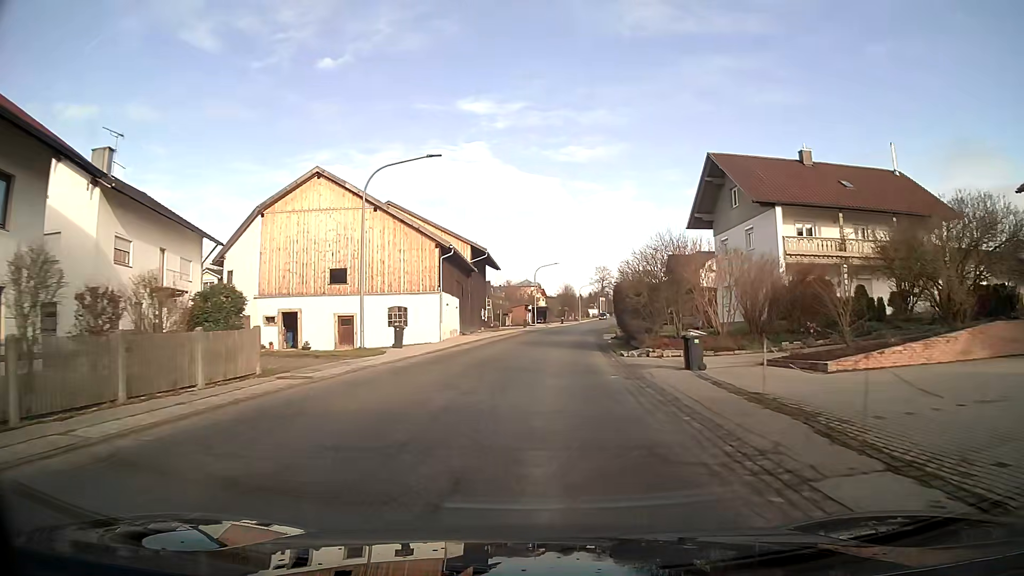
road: tertiary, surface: asphalt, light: Day
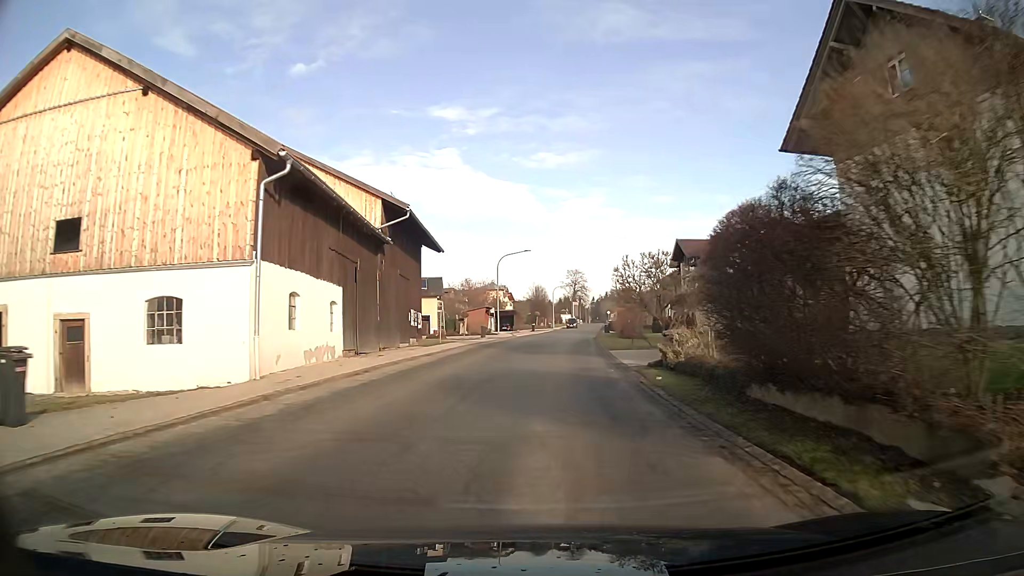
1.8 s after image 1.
(+0.5, +21.0) m; +3°
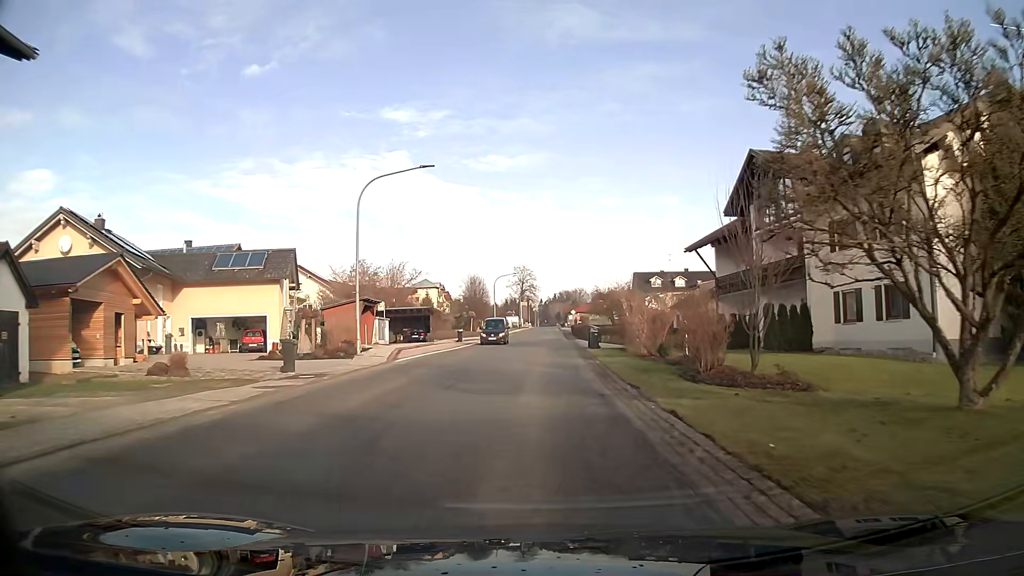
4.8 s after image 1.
(+1.5, +34.1) m; +4°
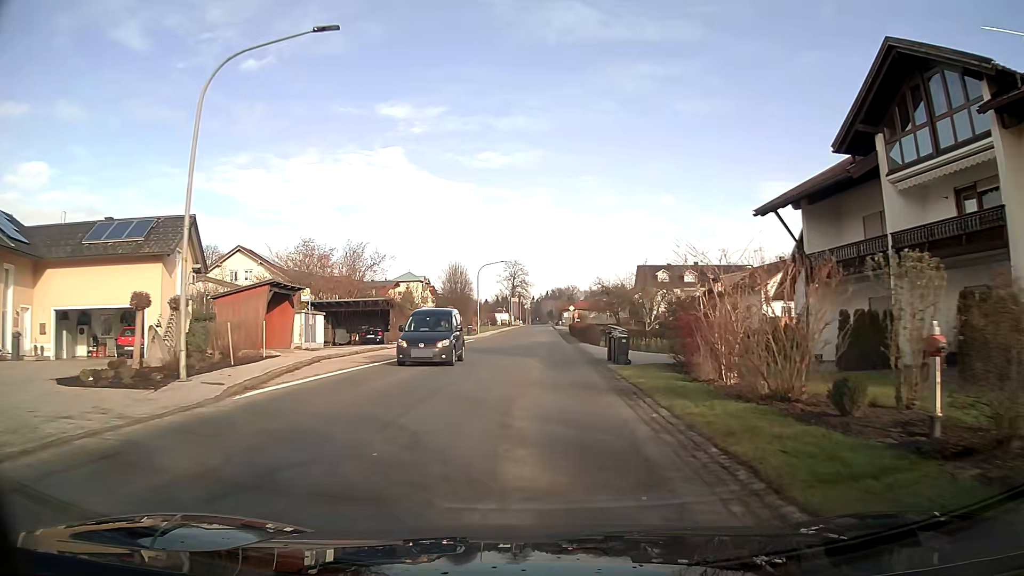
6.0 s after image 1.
(+0.1, +13.2) m; +1°
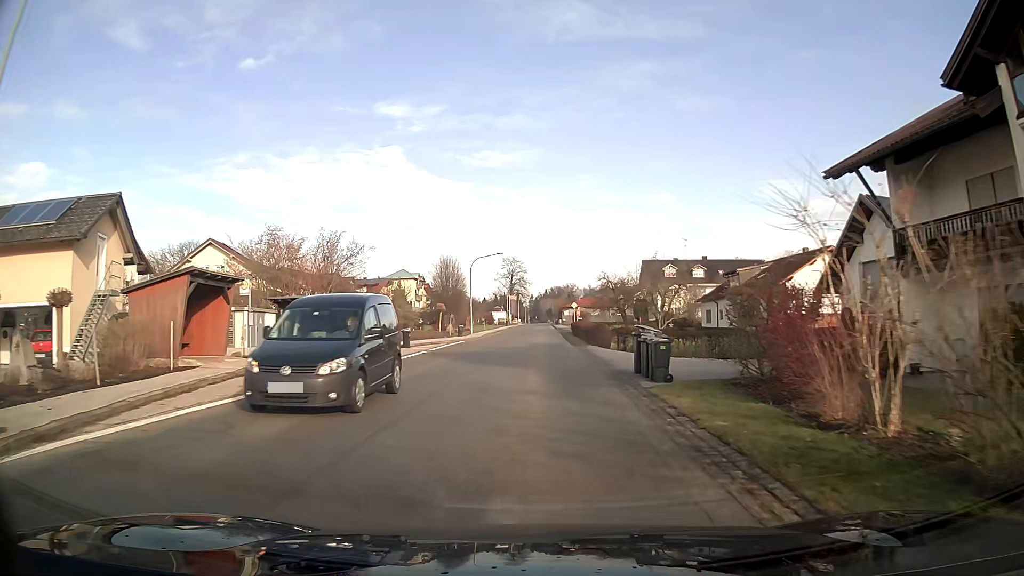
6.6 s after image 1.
(0.0, +6.5) m; 0°
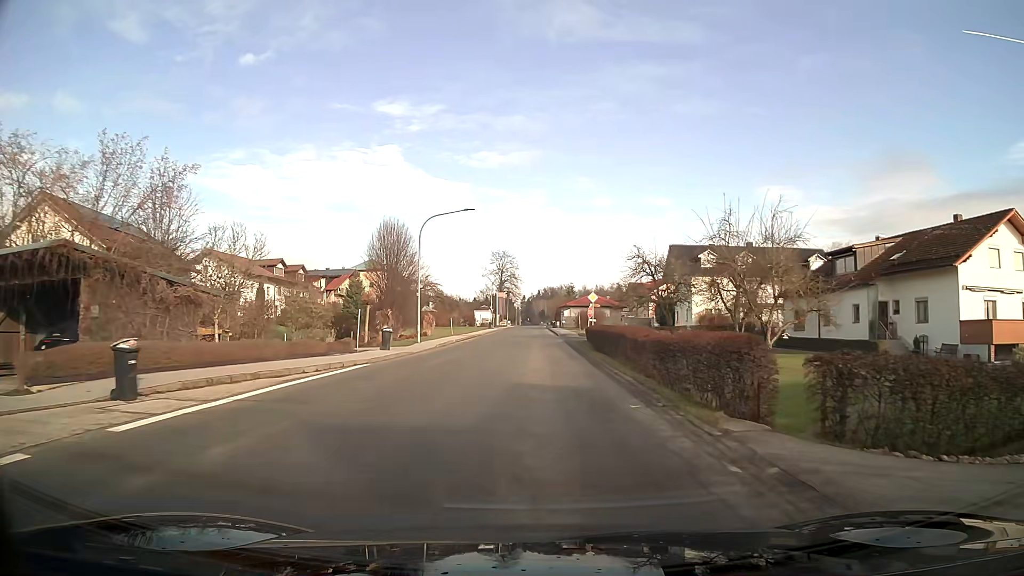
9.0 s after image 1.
(+0.1, +25.4) m; +1°
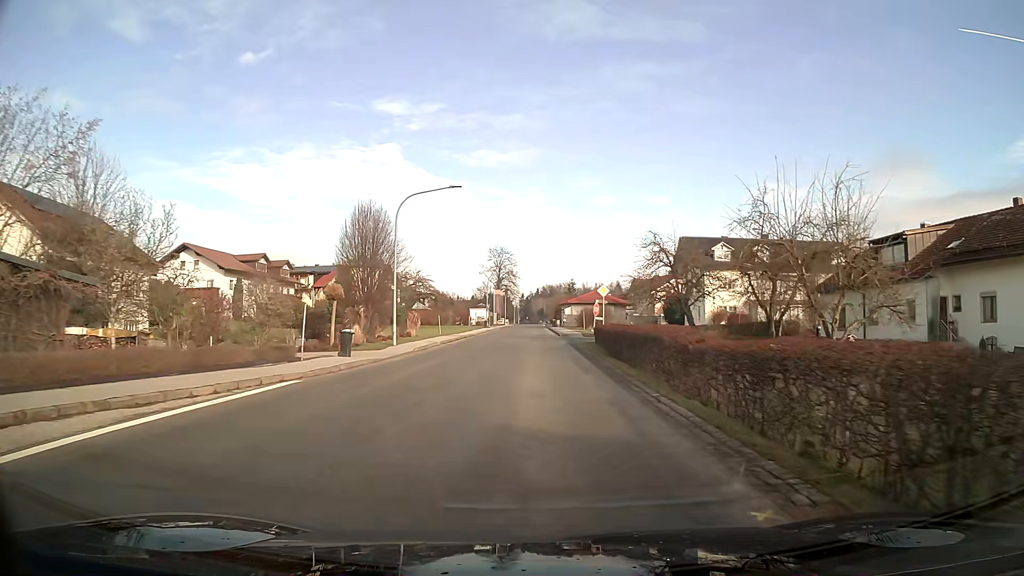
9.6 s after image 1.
(0.0, +6.1) m; 0°
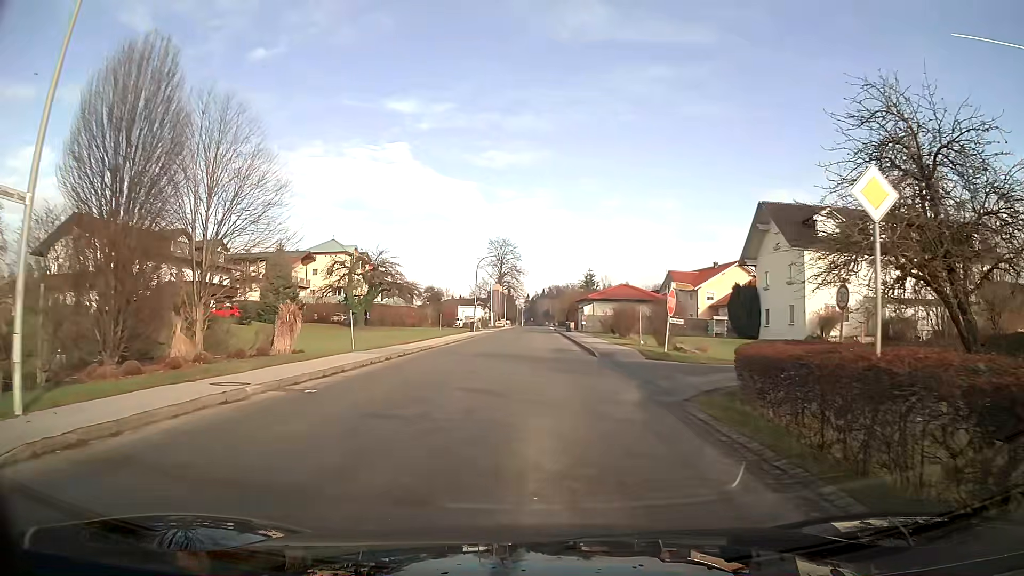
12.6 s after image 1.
(-0.1, +24.0) m; -1°
(0, +10) (+6, +18) (+16, +21) (+26, +23) (+35, +26) (+45, +29) (+54, +32) (+63, +36) (+73, +40) (+82, +43) m
